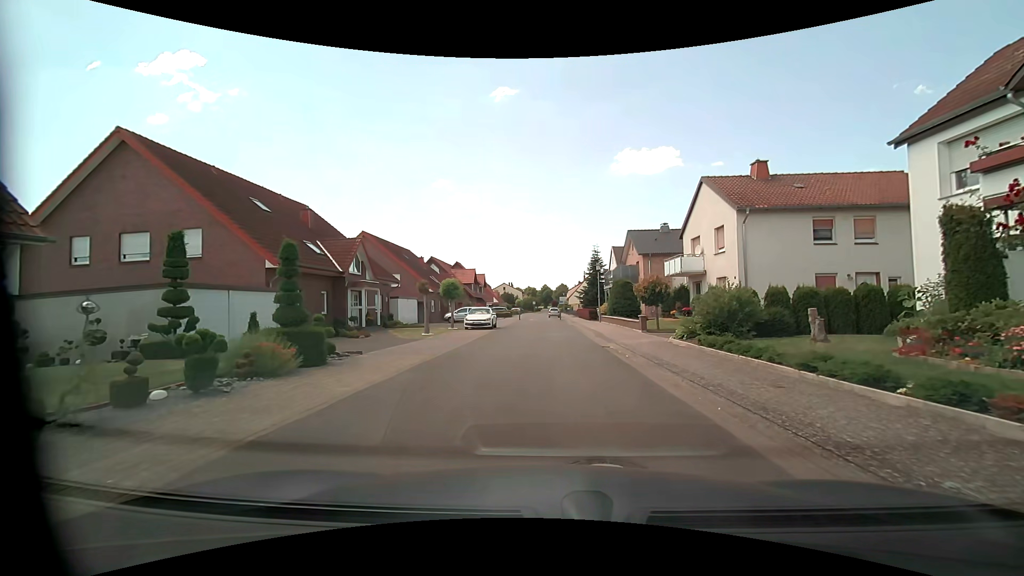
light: Day
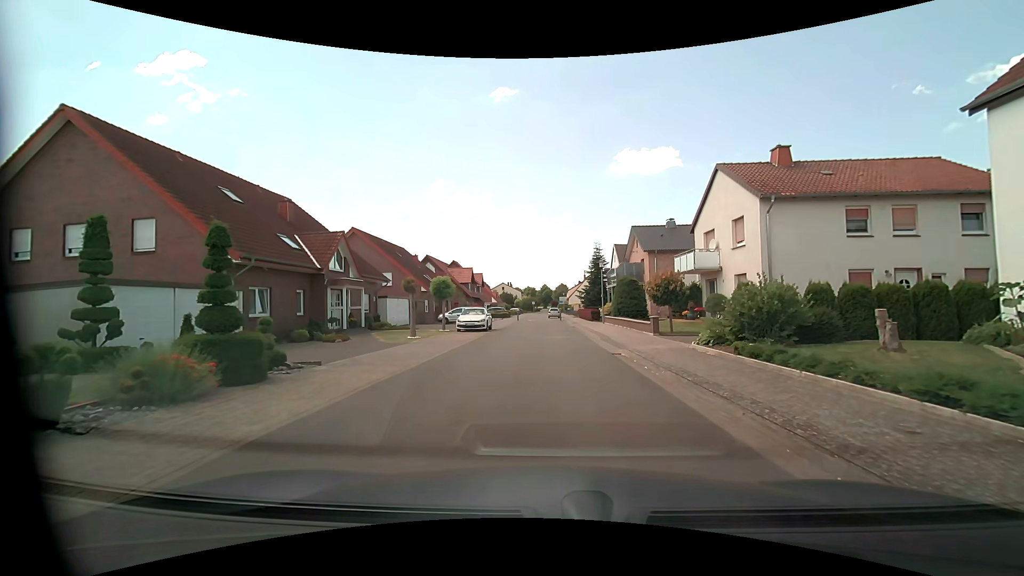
(0.0, +2.7) m; +1°
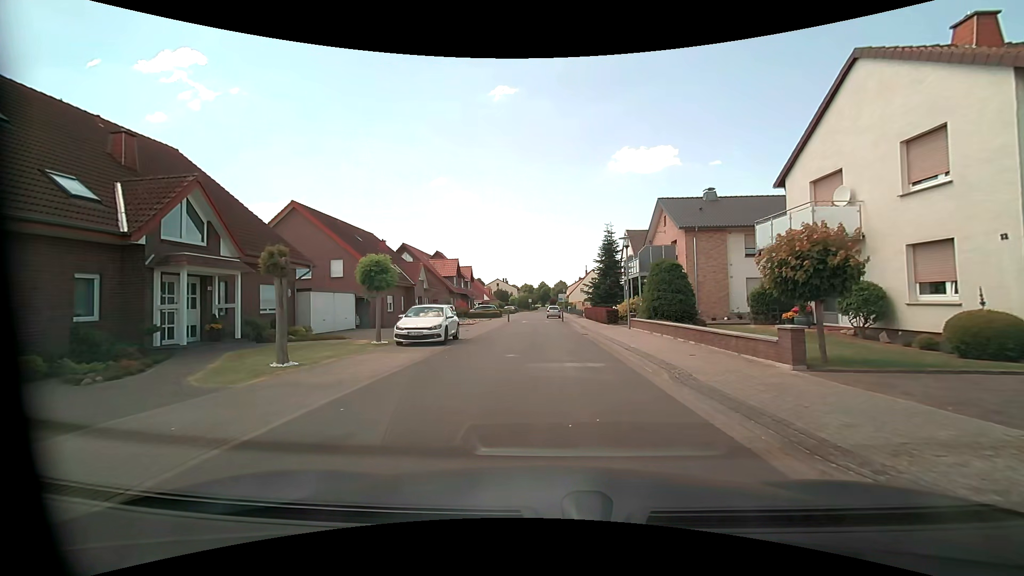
(-0.2, +11.8) m; 0°
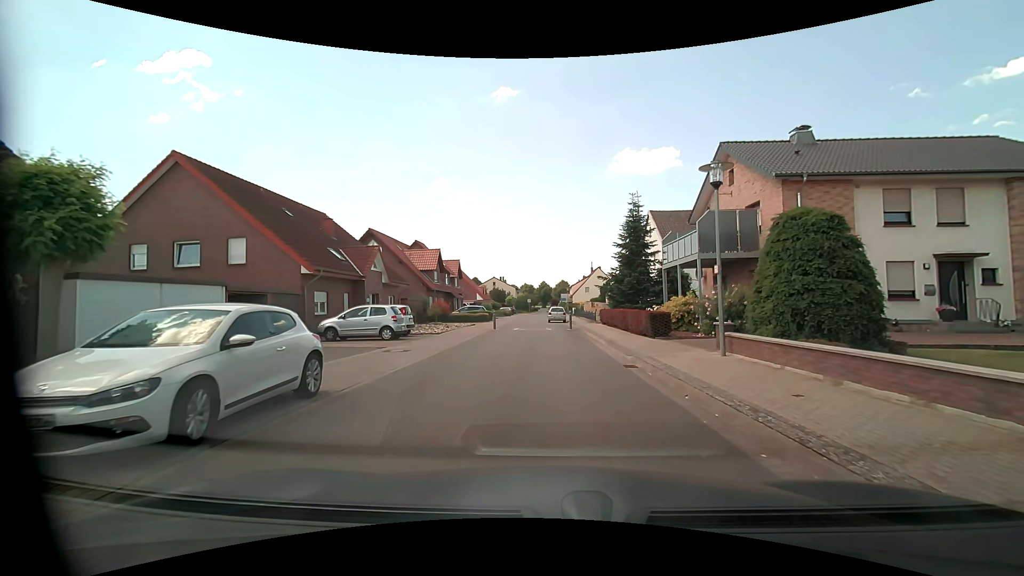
(-0.1, +12.7) m; 0°
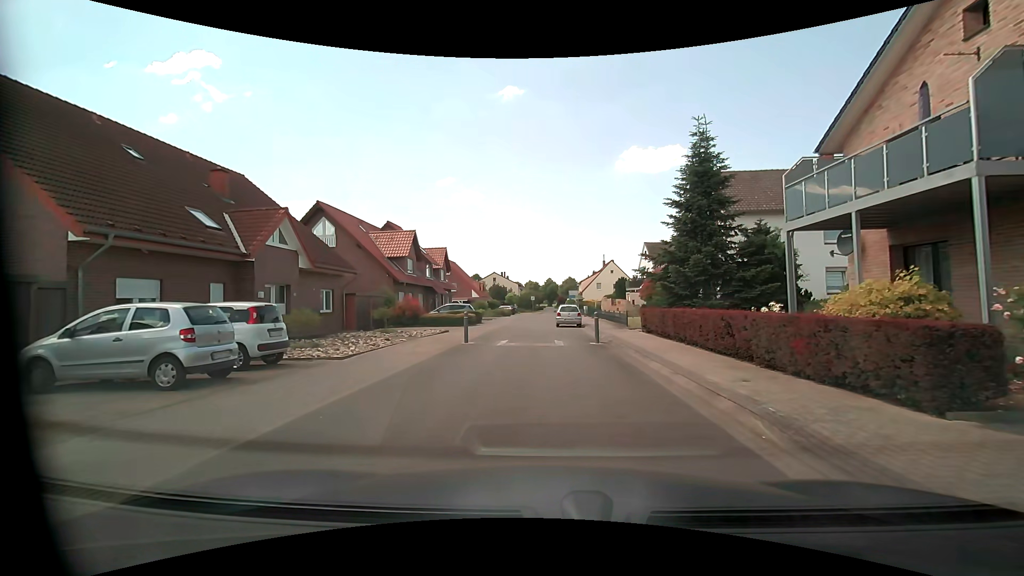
(0.0, +12.9) m; -1°
